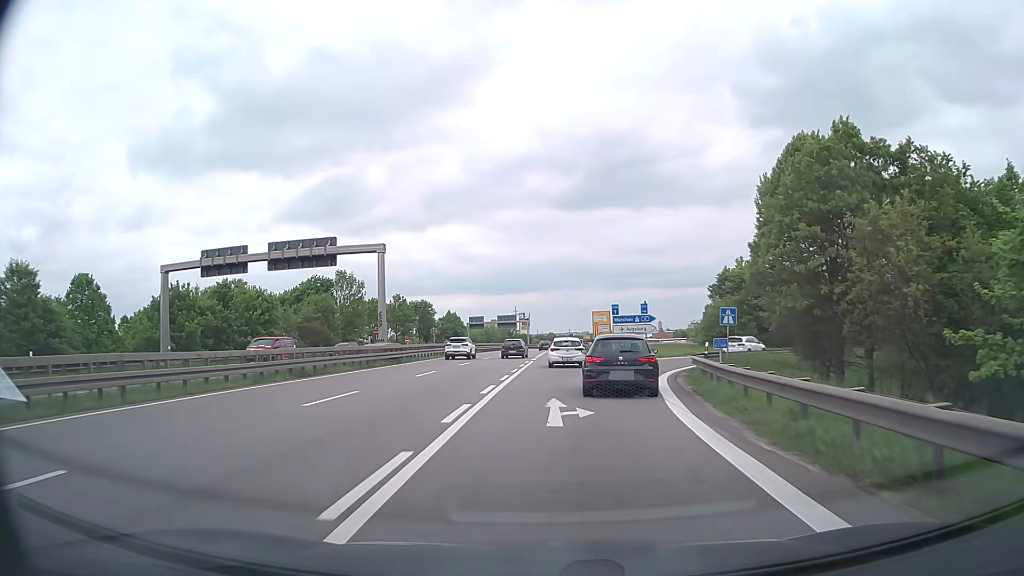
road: trunk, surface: asphalt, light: Day
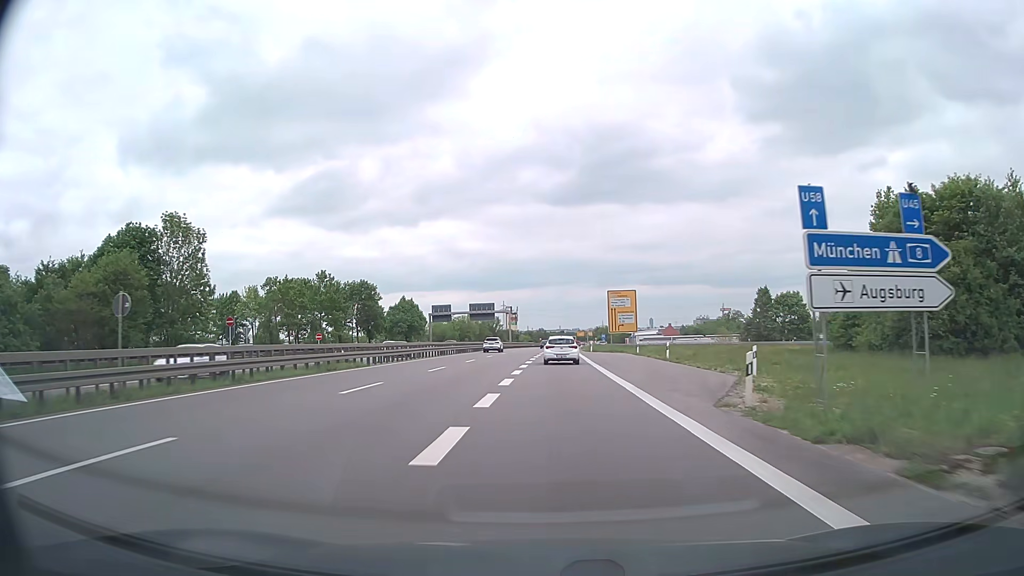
(+0.6, +45.5) m; +1°
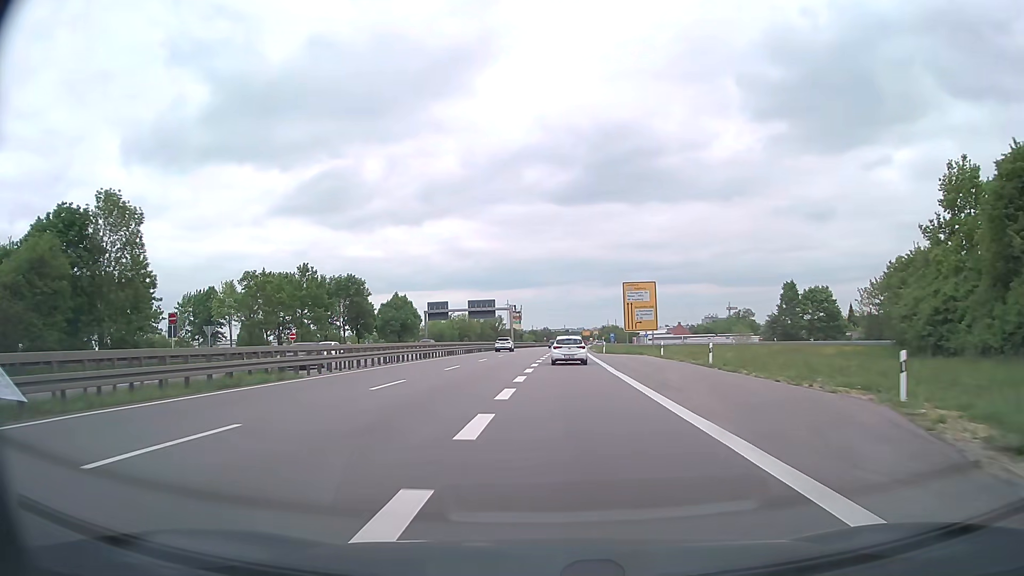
(0.0, +10.3) m; 0°
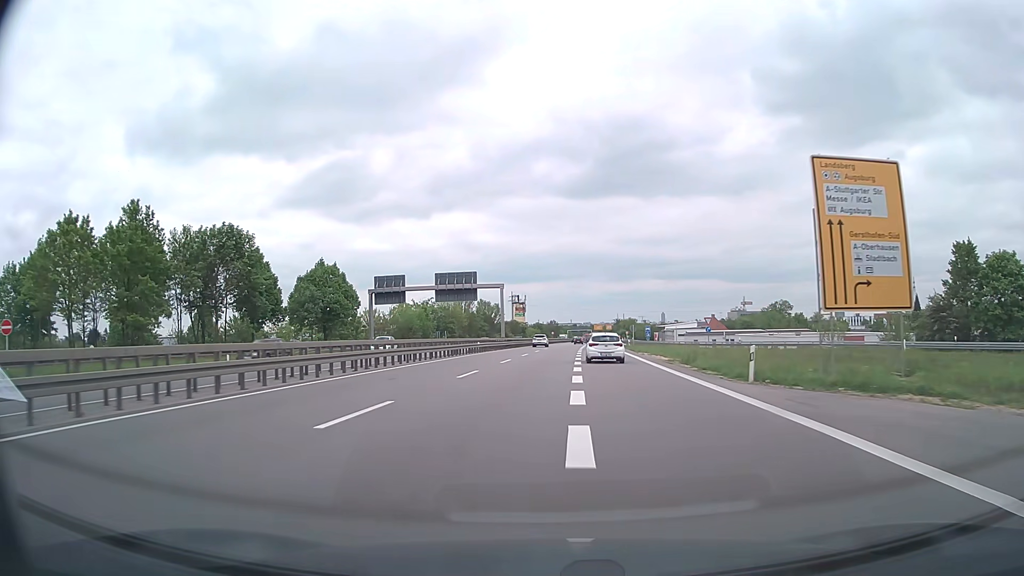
(-0.4, +44.2) m; -1°
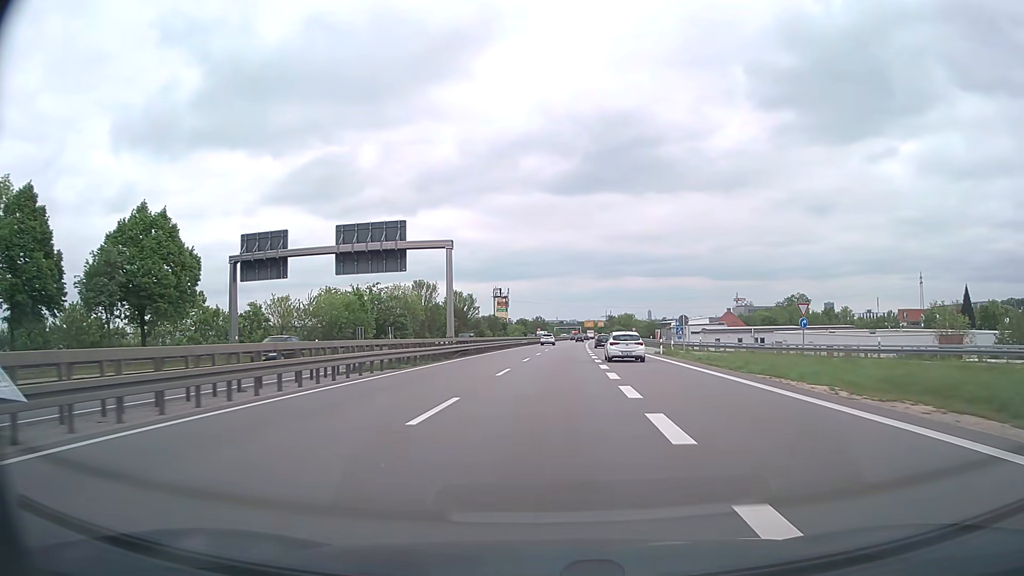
(+0.2, +34.9) m; +1°
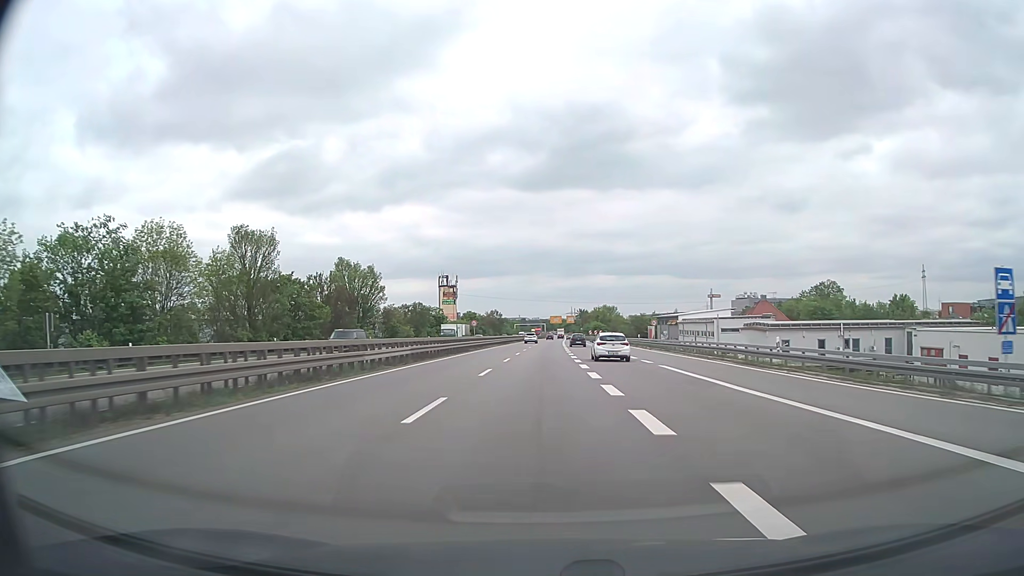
(+2.1, +59.3) m; +3°
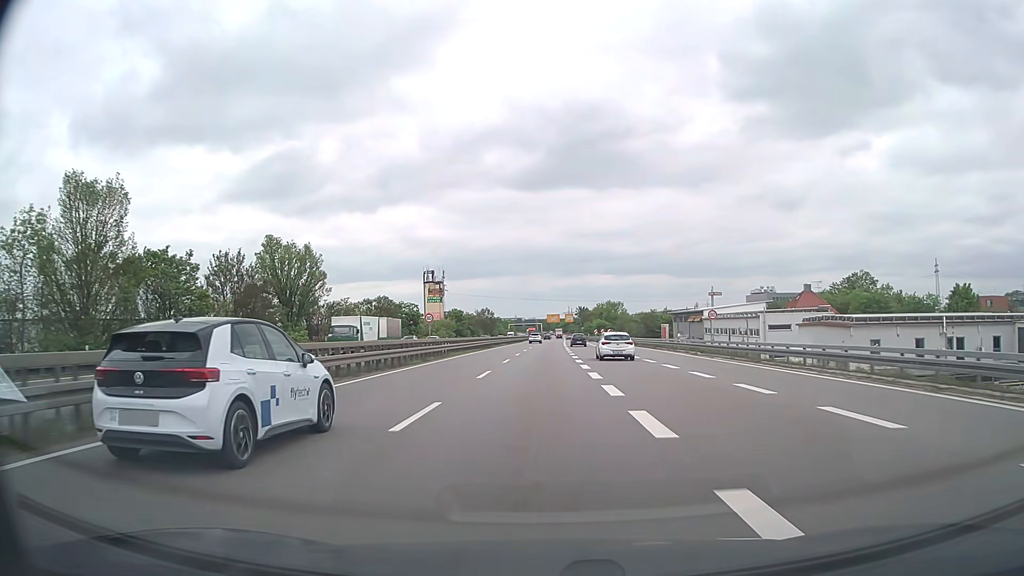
(+0.1, +24.5) m; 0°
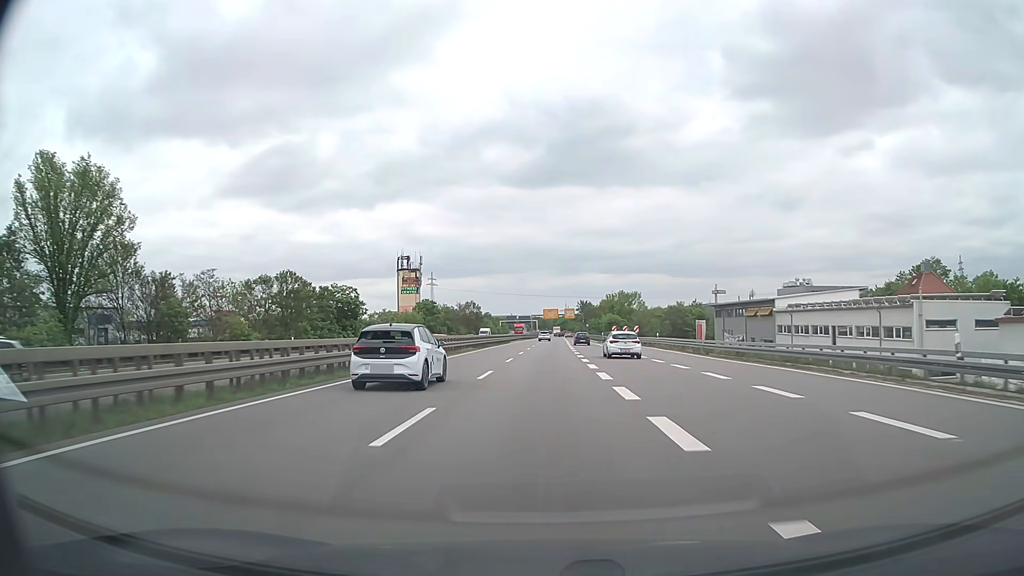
(+0.1, +37.1) m; 0°
